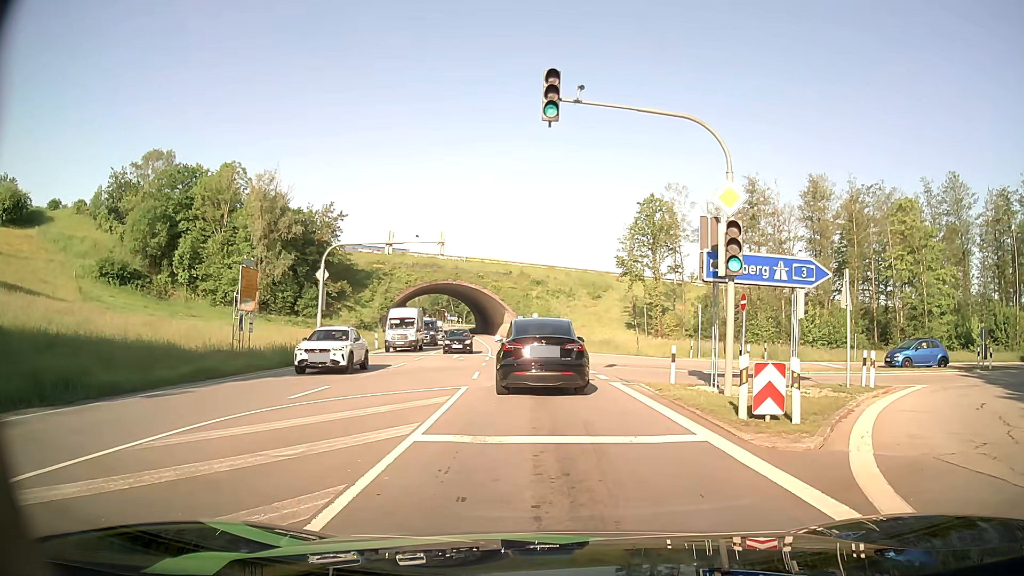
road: primary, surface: asphalt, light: Day
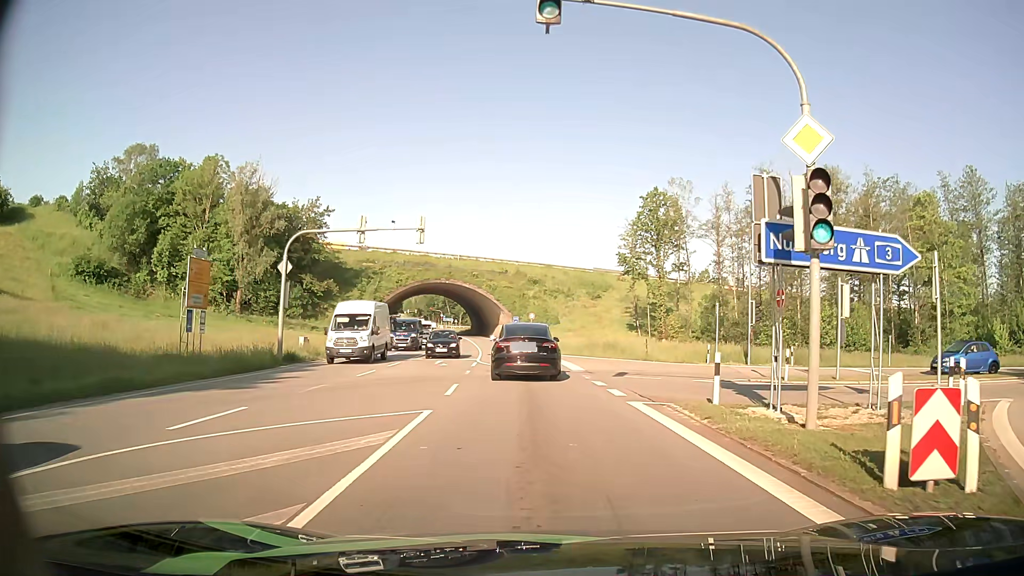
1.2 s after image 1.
(0.0, +5.0) m; 0°
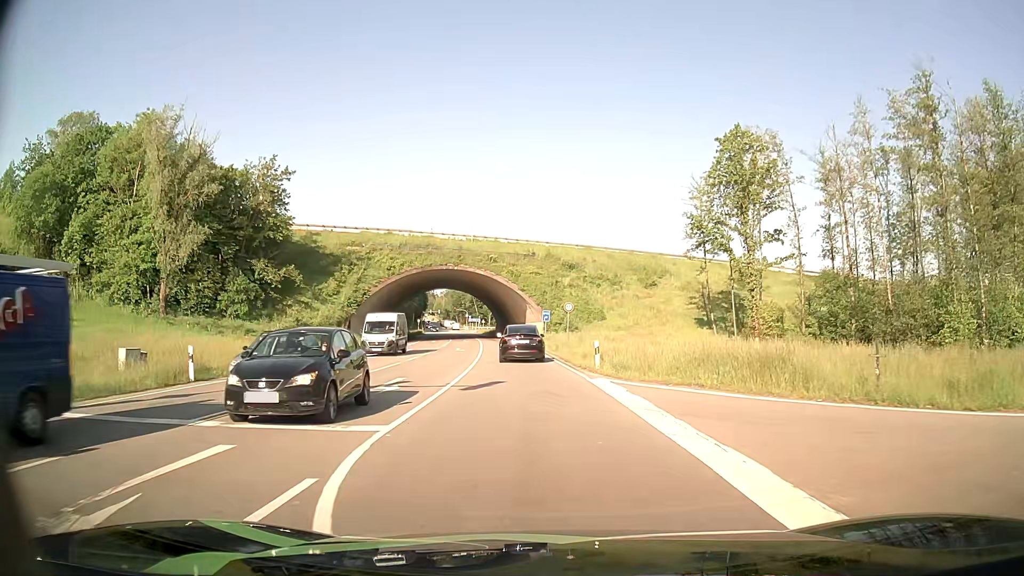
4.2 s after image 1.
(-0.3, +24.3) m; -2°
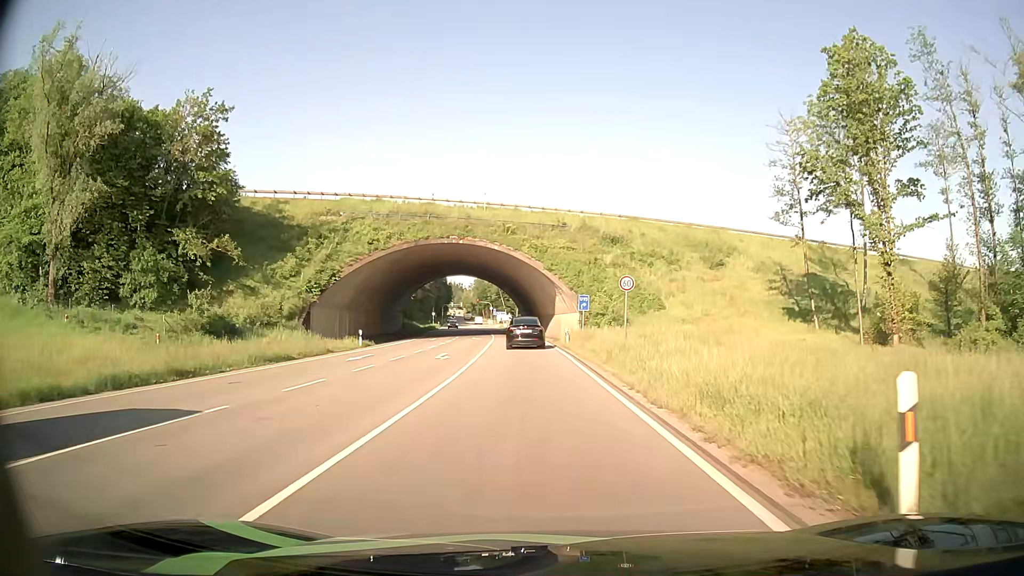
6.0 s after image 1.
(-0.4, +19.0) m; -3°
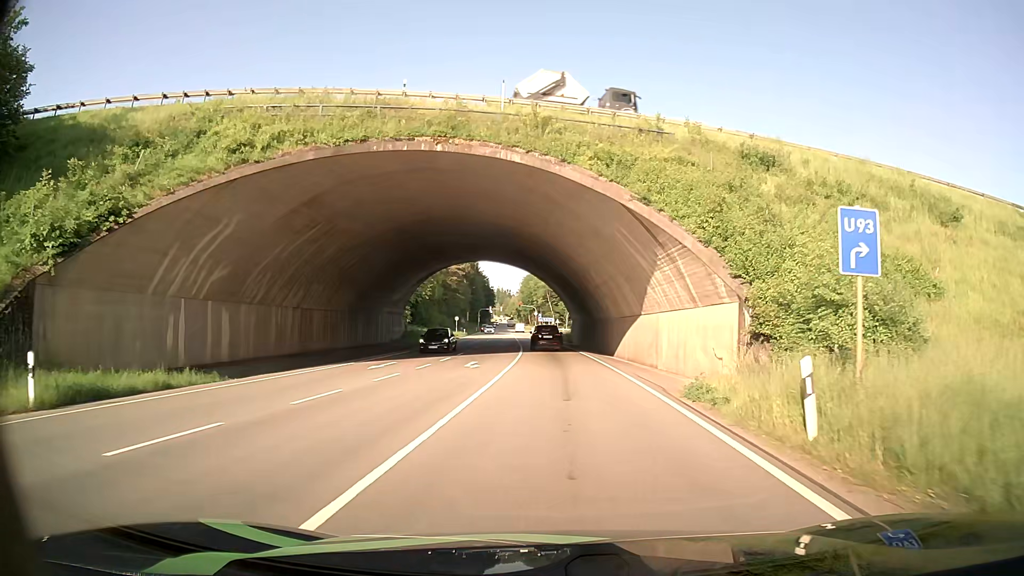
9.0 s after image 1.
(-1.3, +32.2) m; -4°
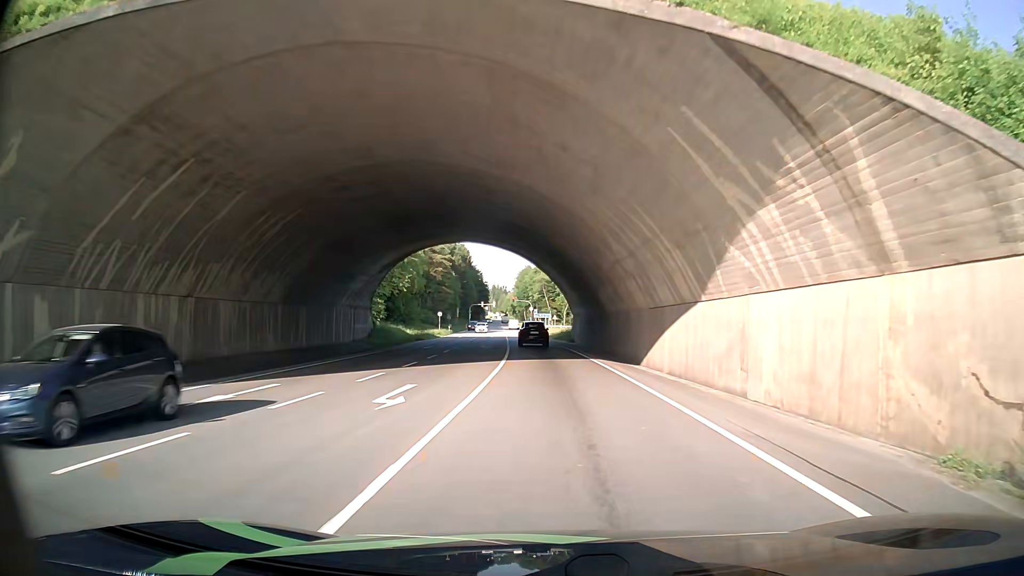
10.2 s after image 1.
(0.0, +13.1) m; 0°
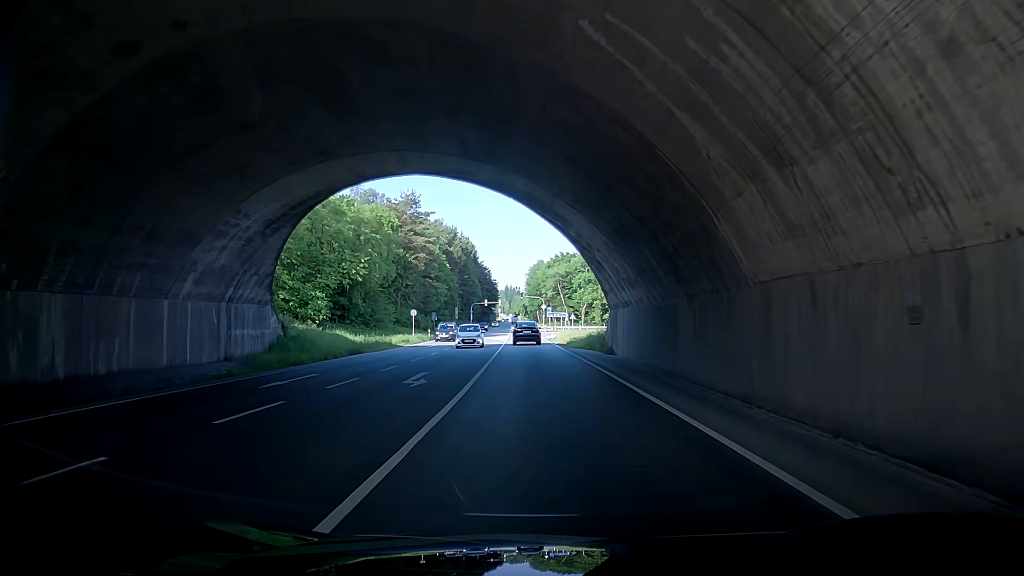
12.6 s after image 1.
(-0.8, +26.0) m; -3°
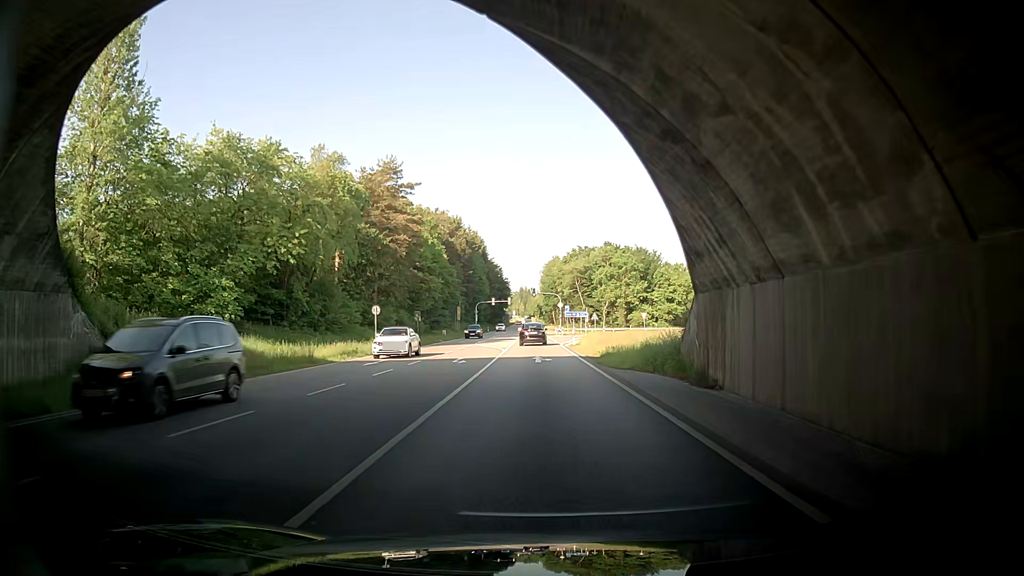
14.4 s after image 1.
(+0.8, +19.3) m; +2°
(-1, +10) (-2, +20) (-2, +30) (-3, +40) (-3, +50) (-3, +60) (-2, +70) (-2, +80) (0, +90) (+5, +99) m
